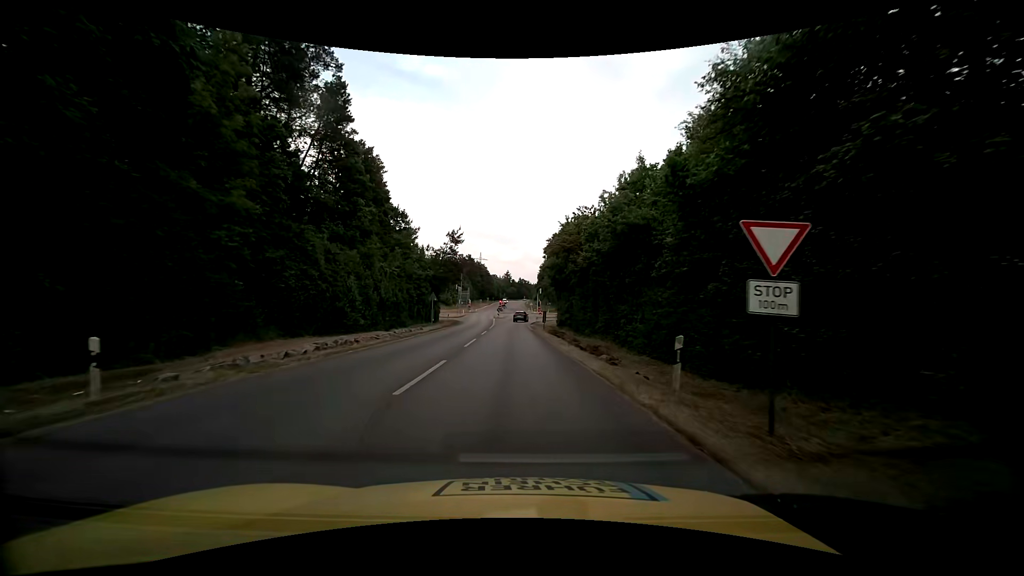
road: tertiary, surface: asphalt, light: Day
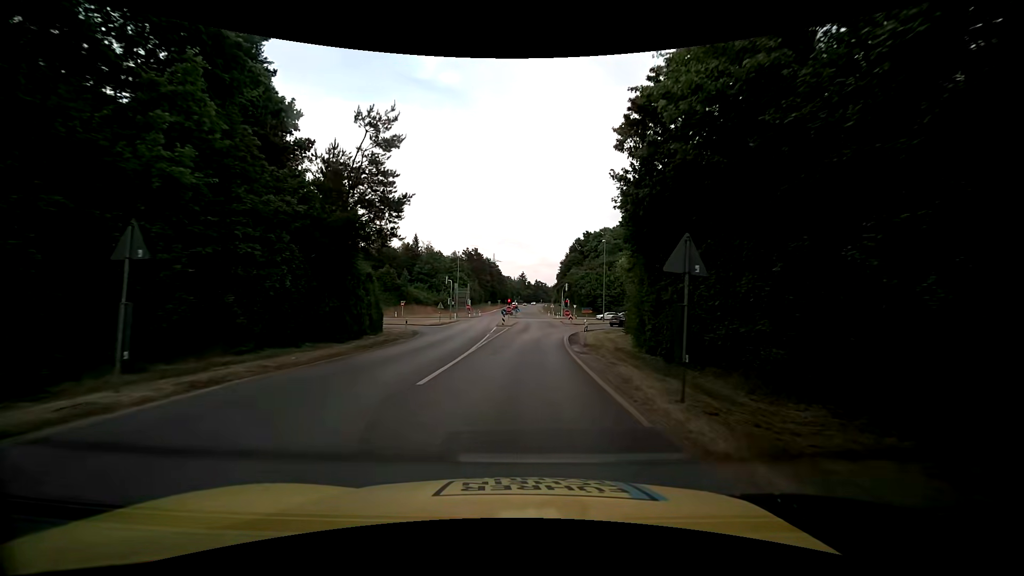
(-0.4, +34.6) m; -2°
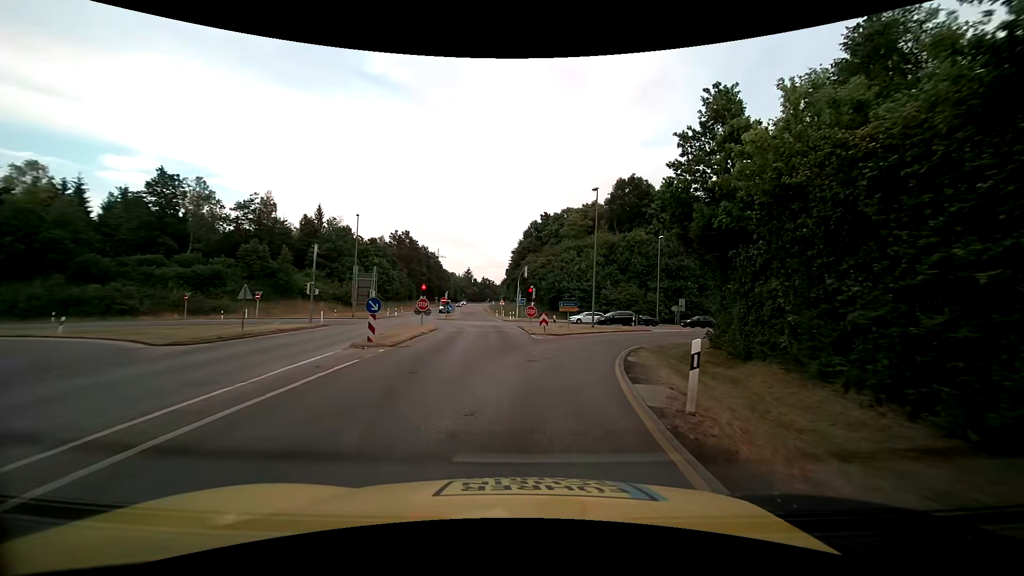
(+1.3, +33.0) m; +6°
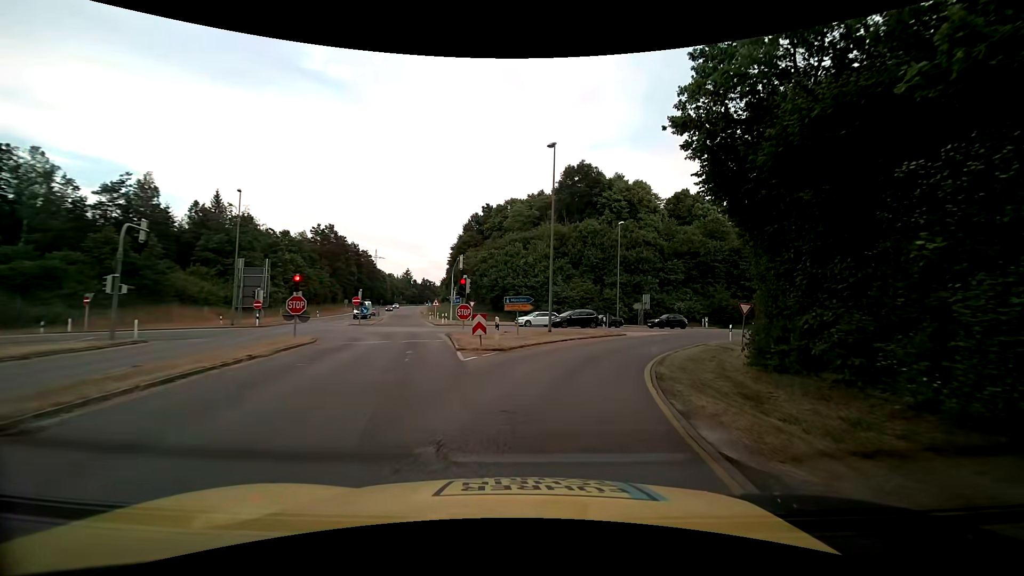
(+0.6, +12.1) m; +6°
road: secondary_link
(+1, +10) (+3, +20) (+7, +29) (+12, +37) (+19, +44) (+28, +50) (+36, +55) (+45, +59) (+54, +63) (+63, +68) m
